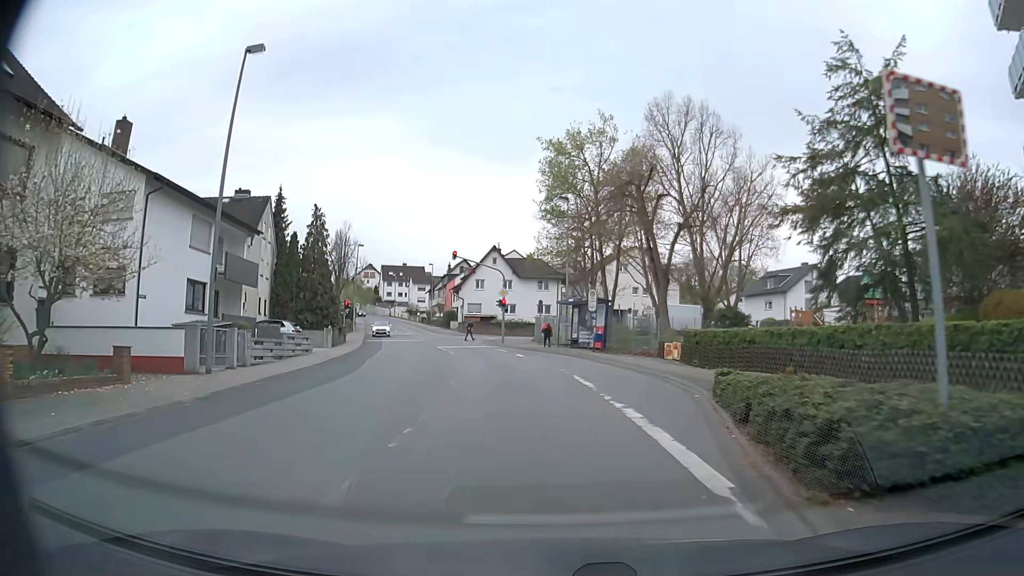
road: secondary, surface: asphalt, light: Day
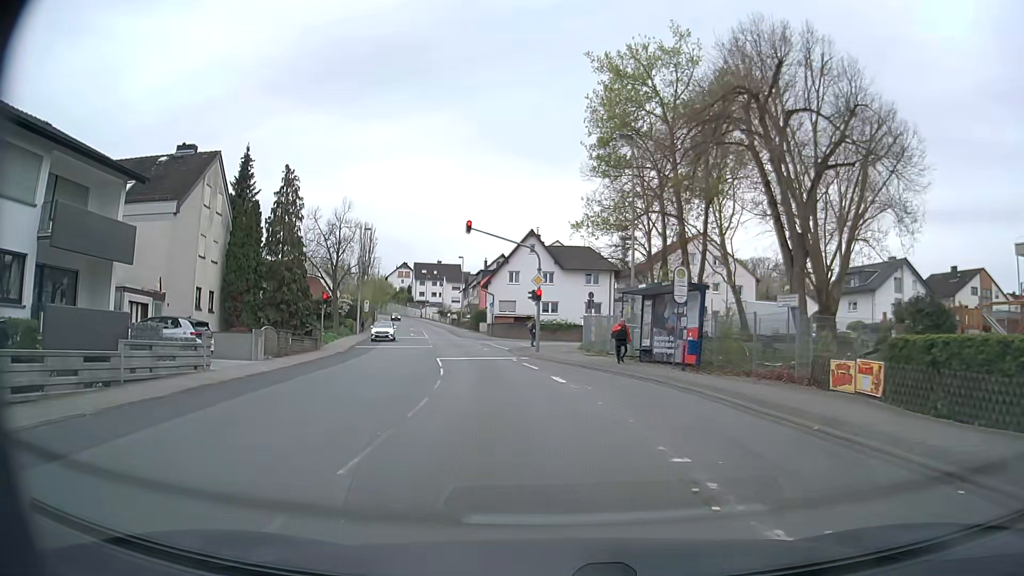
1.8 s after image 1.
(-0.4, +15.0) m; -3°
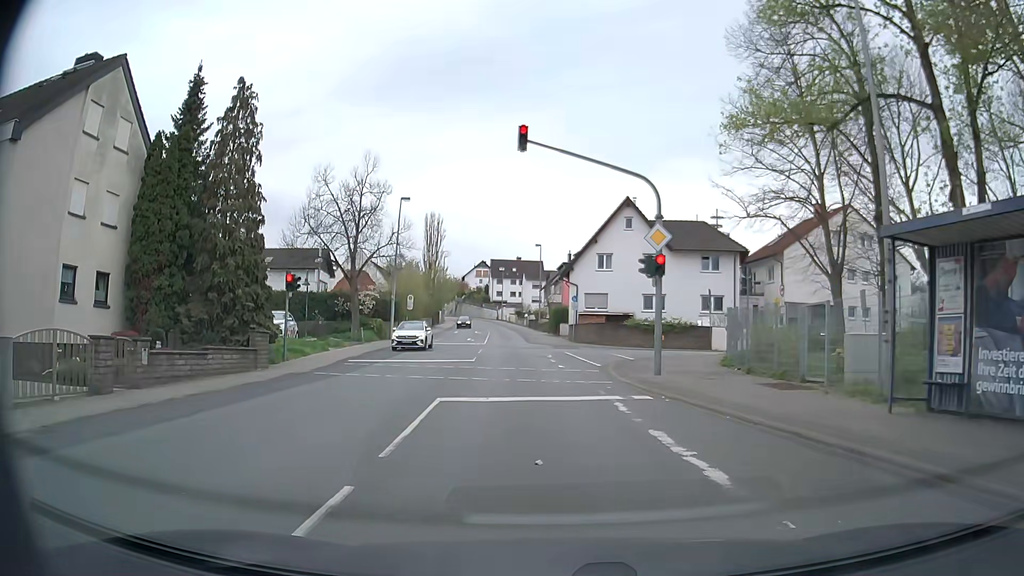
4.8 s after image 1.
(-1.1, +16.8) m; -9°
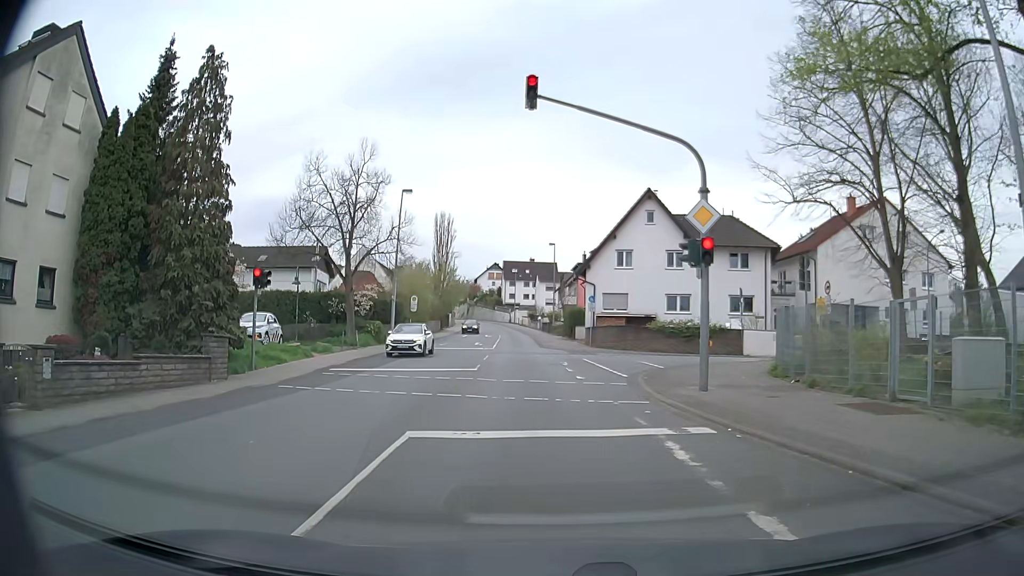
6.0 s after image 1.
(0.0, +3.9) m; -1°
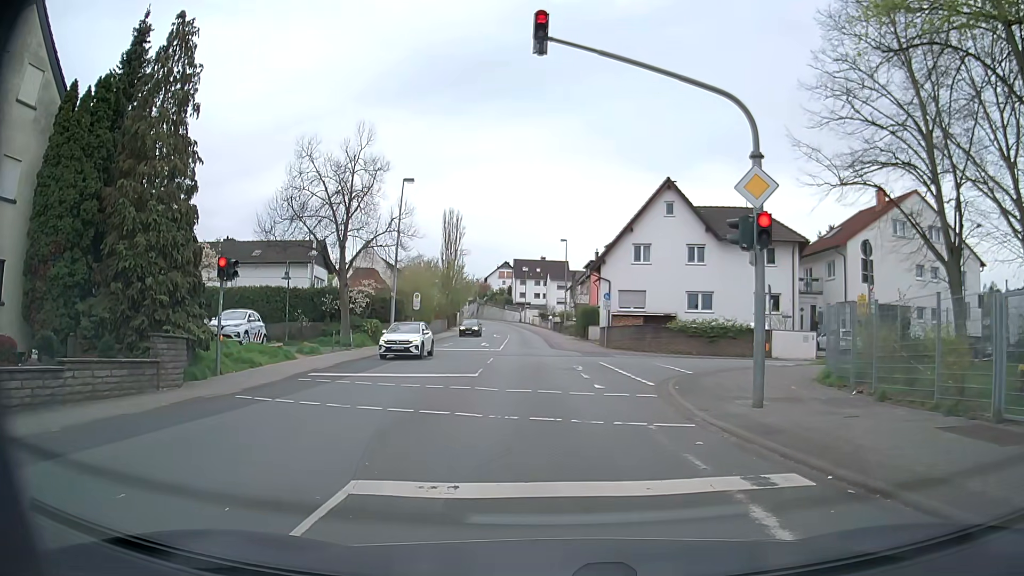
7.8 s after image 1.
(0.0, +3.0) m; 0°
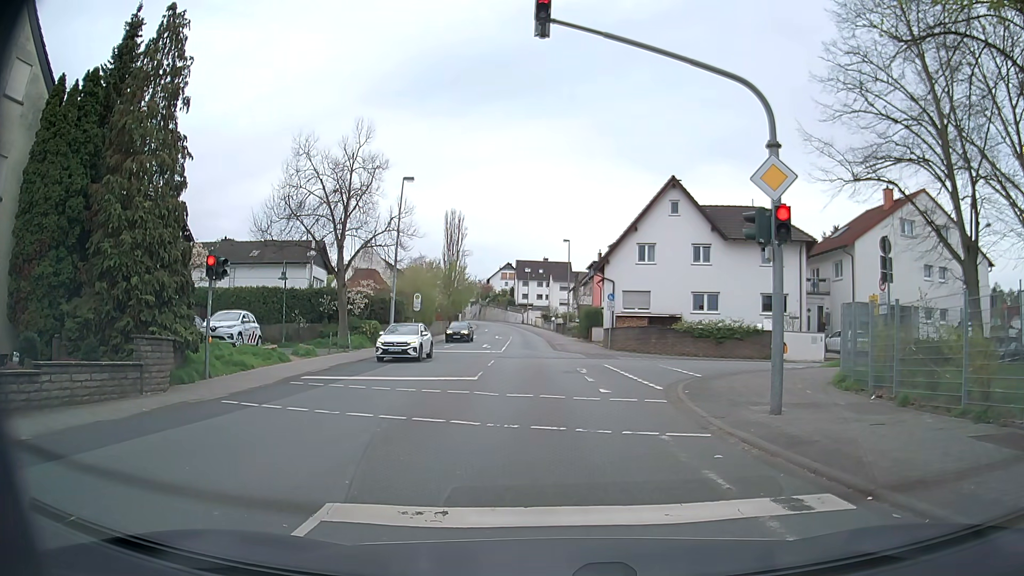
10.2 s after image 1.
(0.0, +0.9) m; 0°
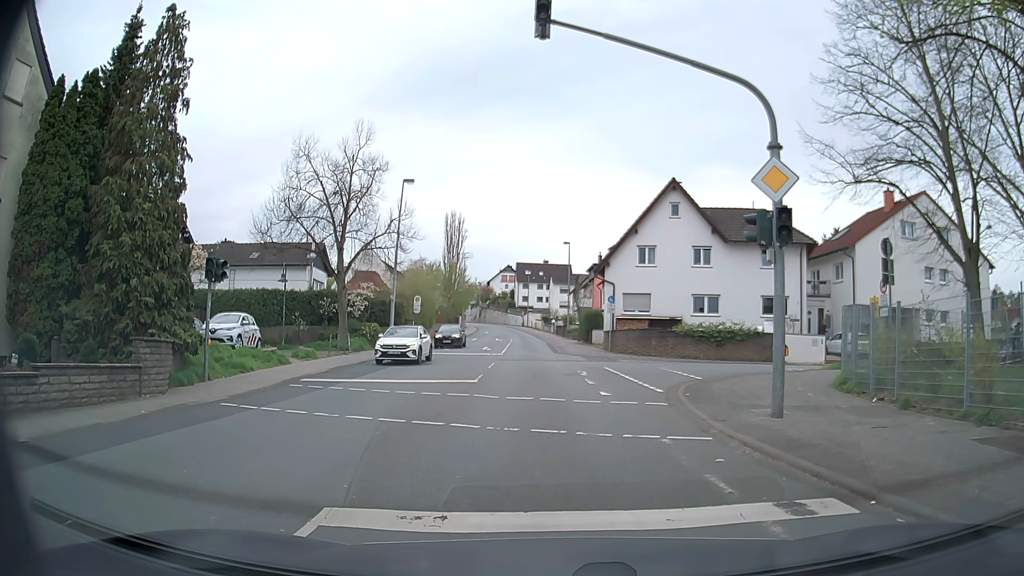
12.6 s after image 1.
(0.0, +0.1) m; 0°
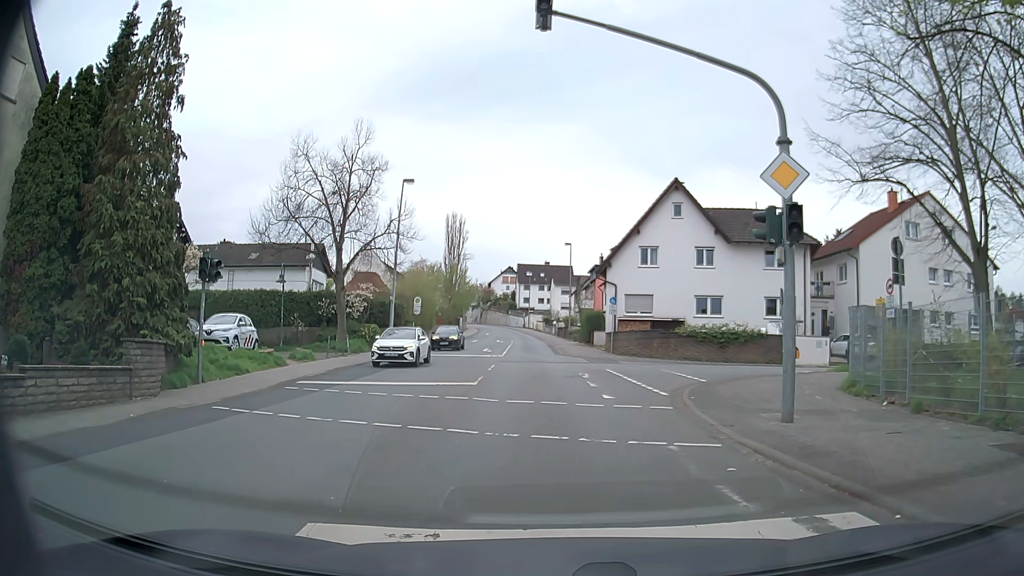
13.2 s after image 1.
(0.0, +0.5) m; 0°
(0, +10) (0, +20) (-1, +30) (-1, +40) (-2, +50) (-2, +60) (-3, +70) (-4, +80) (-5, +90) (-6, +100) m
